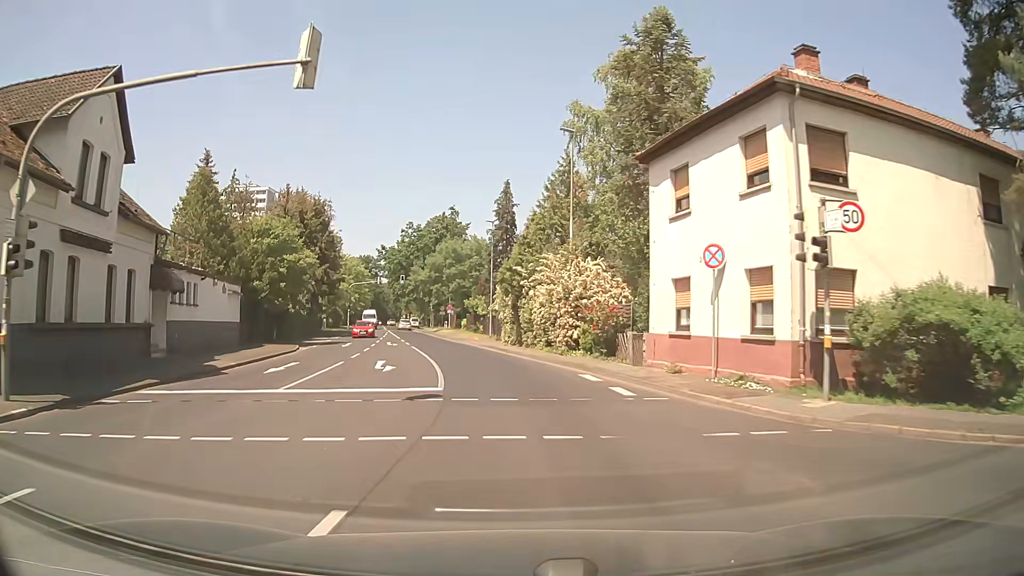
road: secondary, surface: asphalt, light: Day
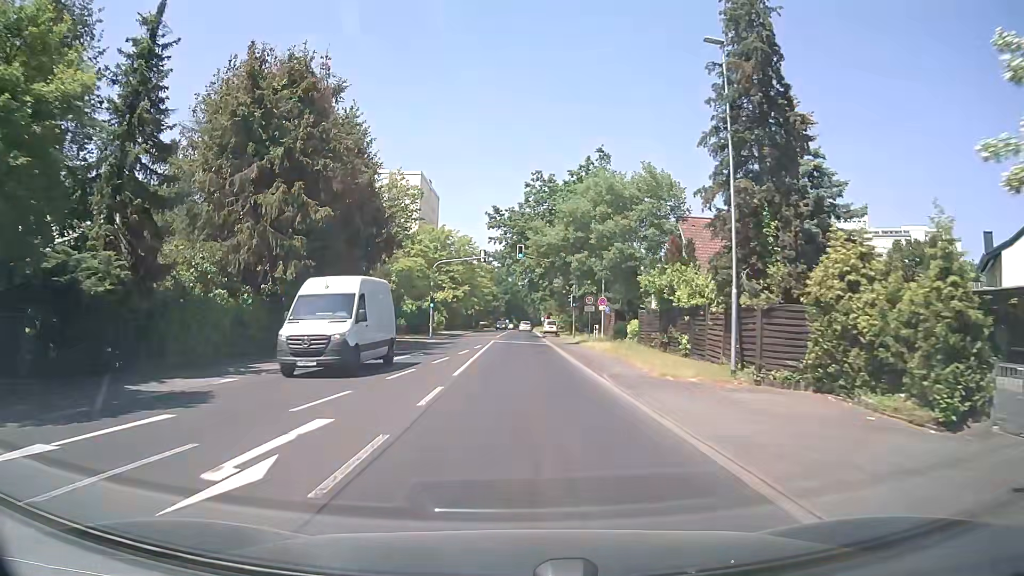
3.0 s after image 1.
(-3.4, +35.4) m; -13°
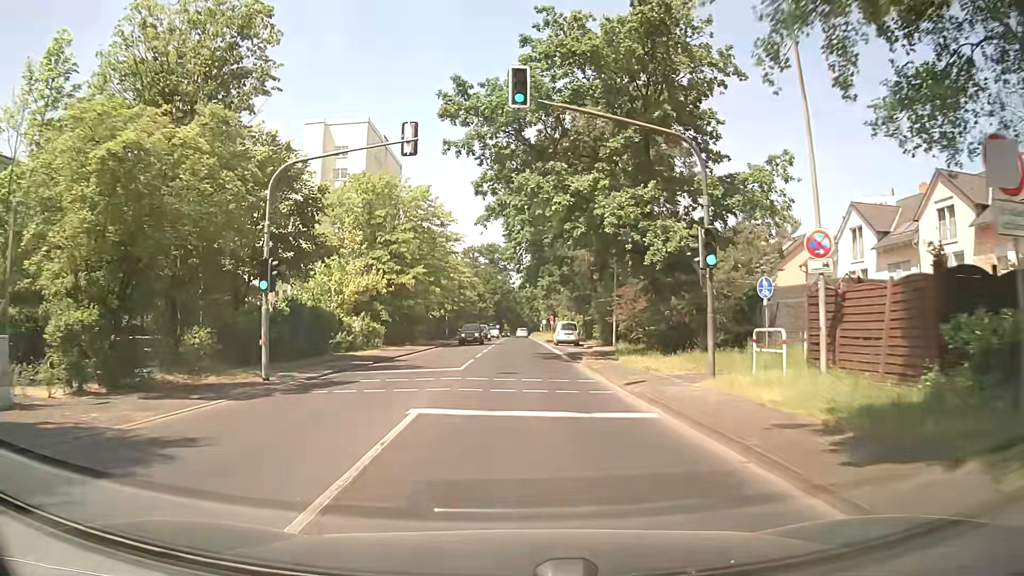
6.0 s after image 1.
(+0.1, +35.0) m; +1°
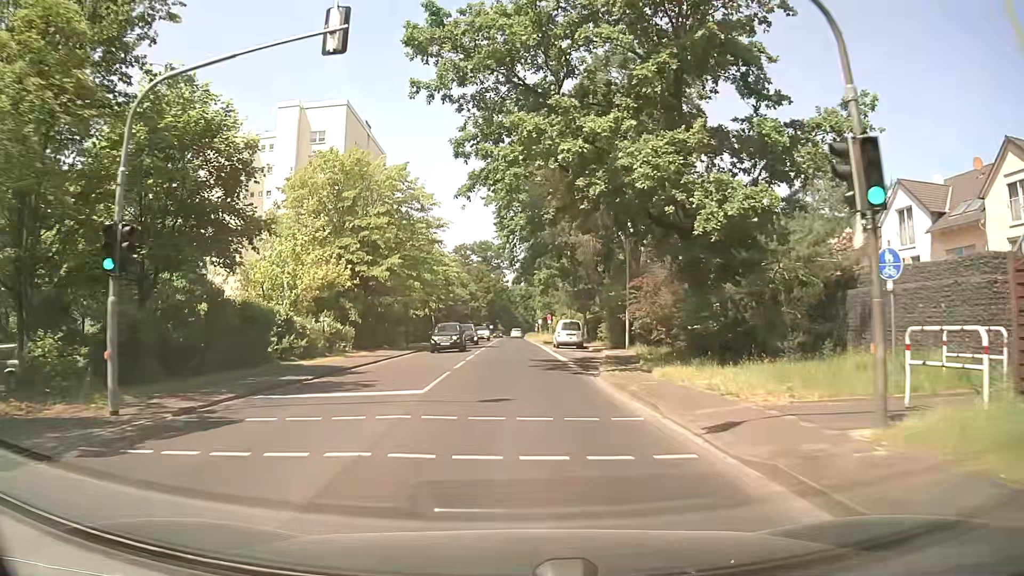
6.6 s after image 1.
(0.0, +7.3) m; 0°
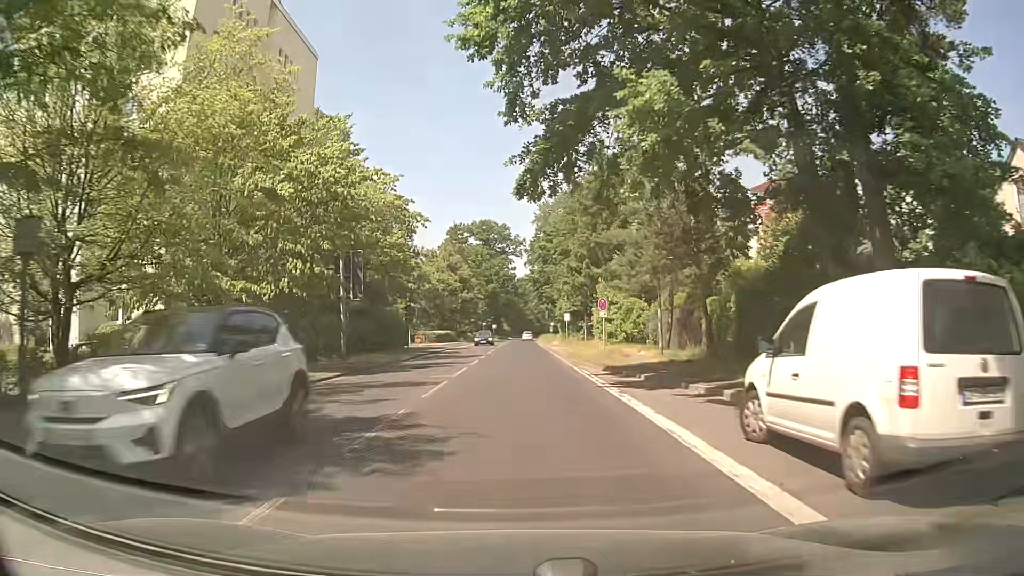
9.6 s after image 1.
(-0.1, +38.5) m; 0°
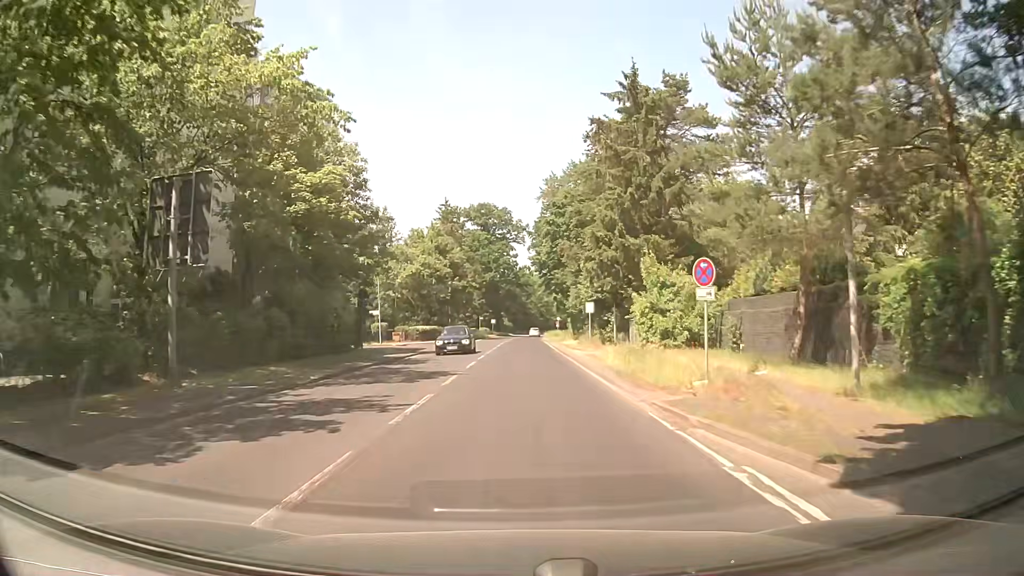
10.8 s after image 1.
(-0.1, +16.3) m; 0°
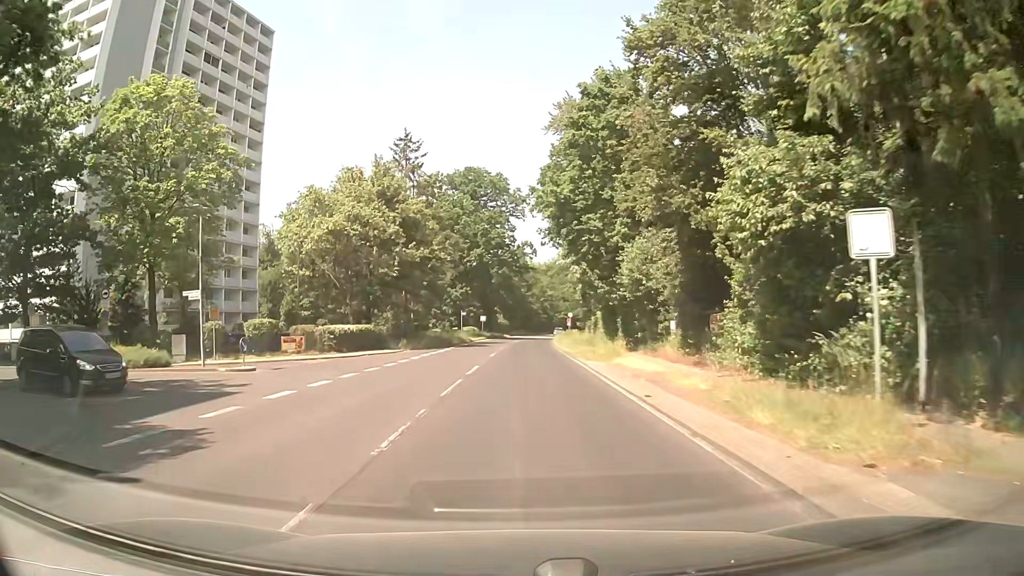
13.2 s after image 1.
(-0.5, +32.0) m; -1°
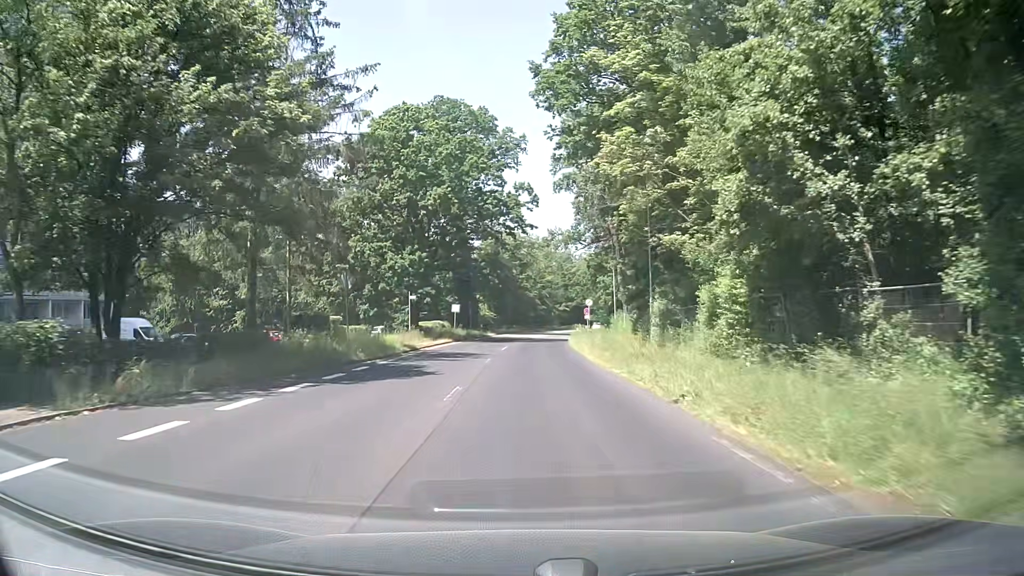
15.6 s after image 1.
(-0.1, +32.8) m; 0°
(0, +10) (0, +20) (0, +30) (+1, +40) (+1, +50) (+2, +60) (+3, +70) (+5, +80) (+7, +90) (+9, +99) m
